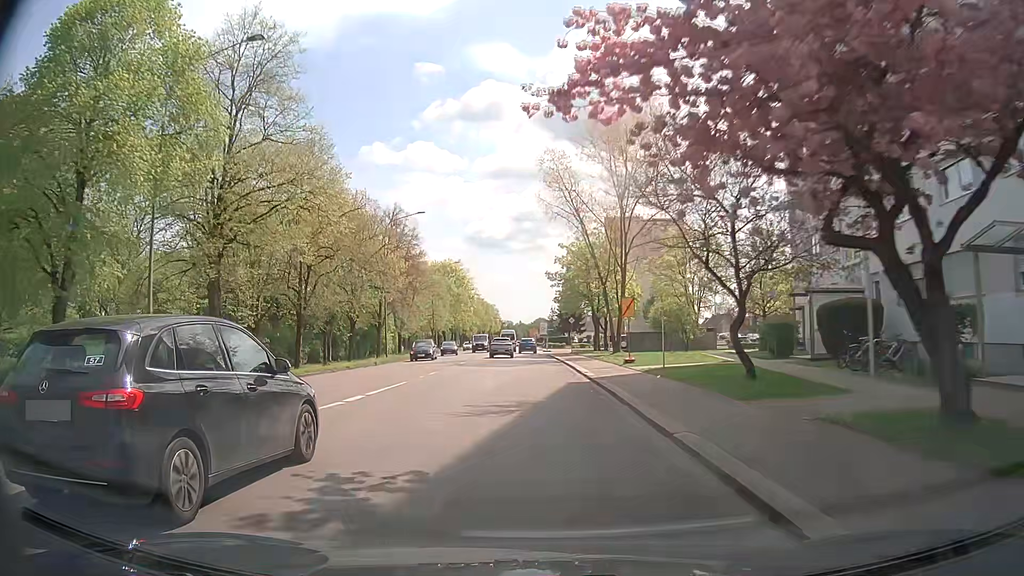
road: tertiary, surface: asphalt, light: Day
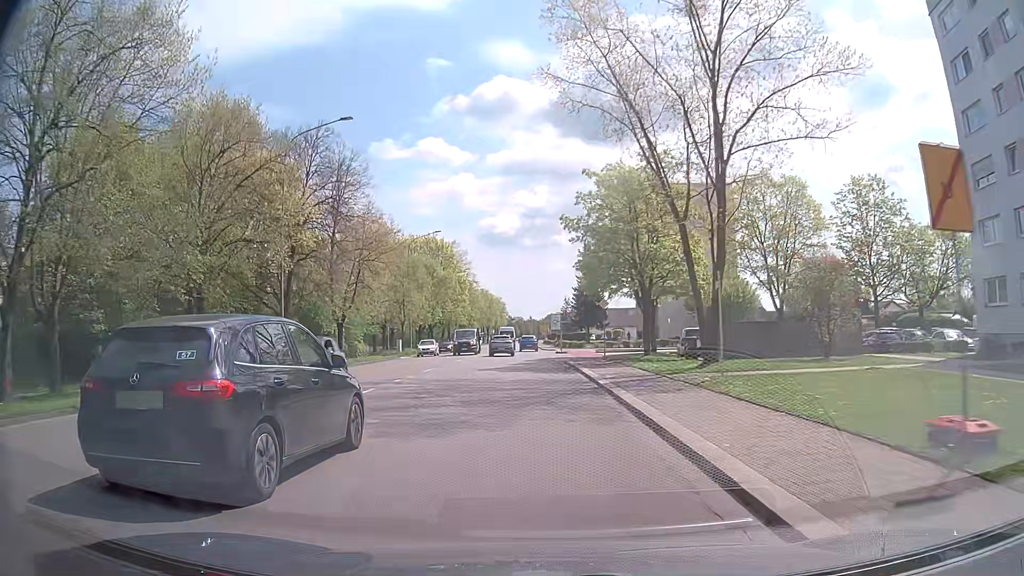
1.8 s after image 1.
(-0.3, +24.6) m; 0°
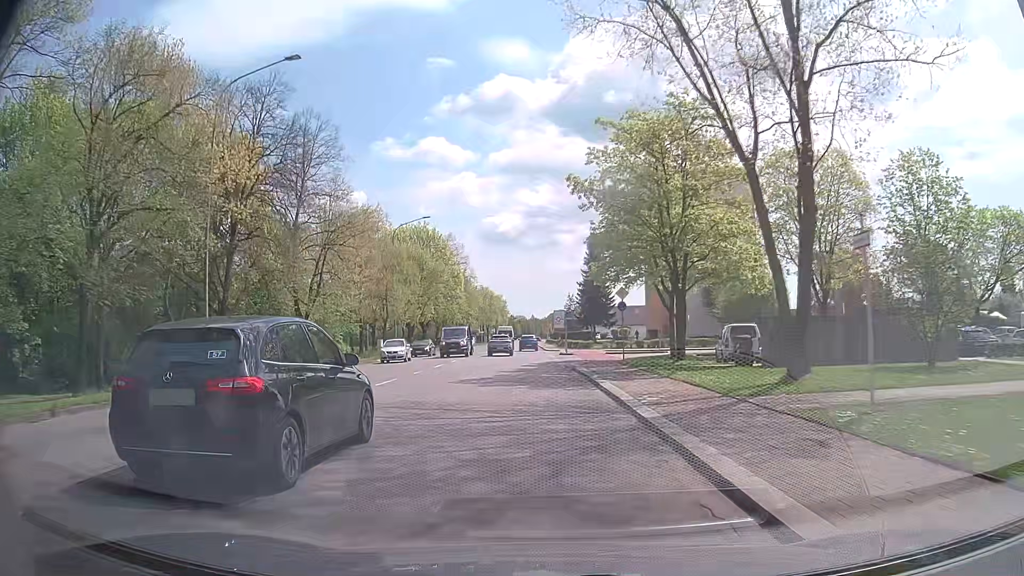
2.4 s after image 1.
(-0.1, +8.0) m; -2°
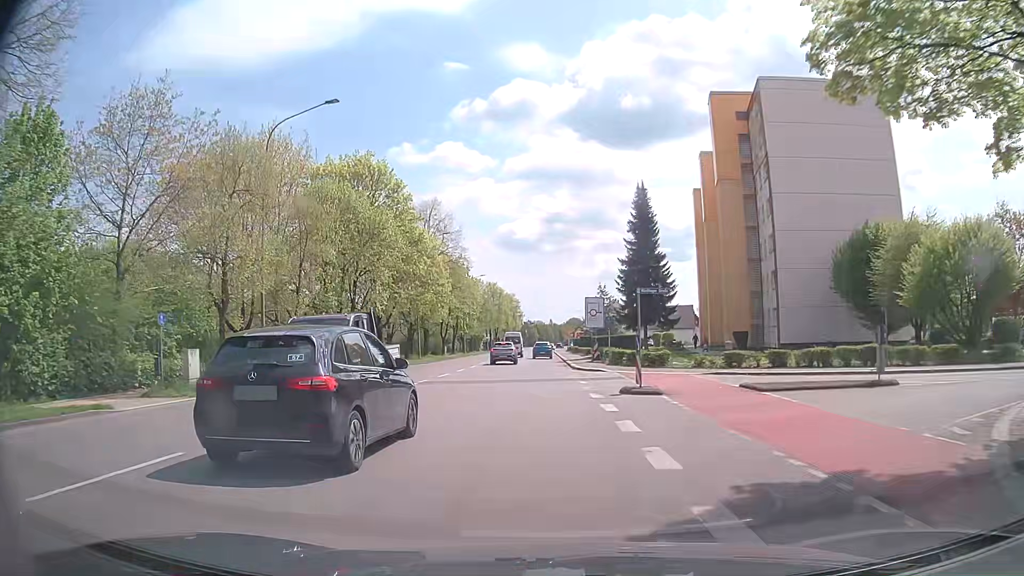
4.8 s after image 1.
(-0.3, +32.4) m; -1°
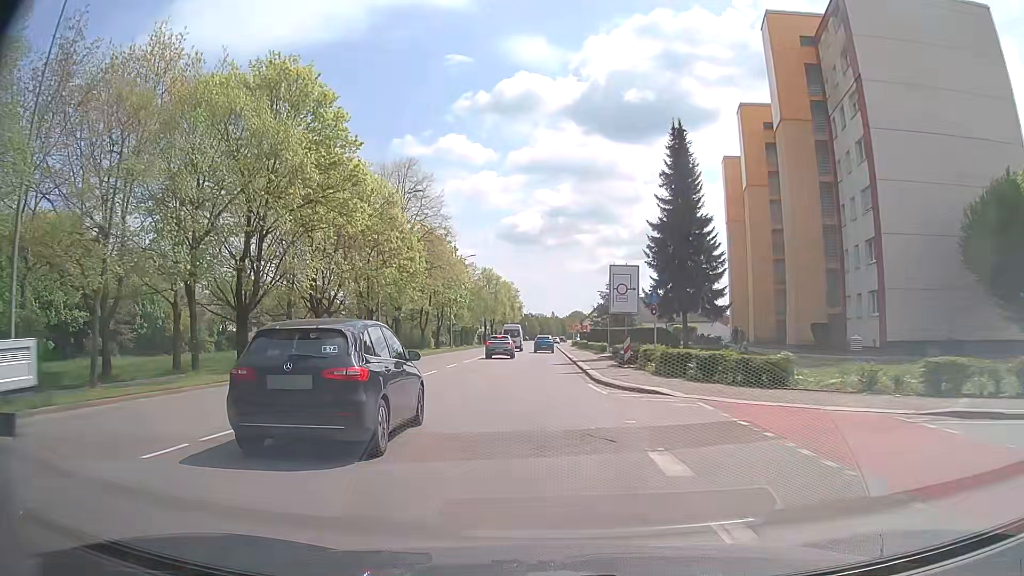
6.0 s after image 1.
(0.0, +16.1) m; 0°
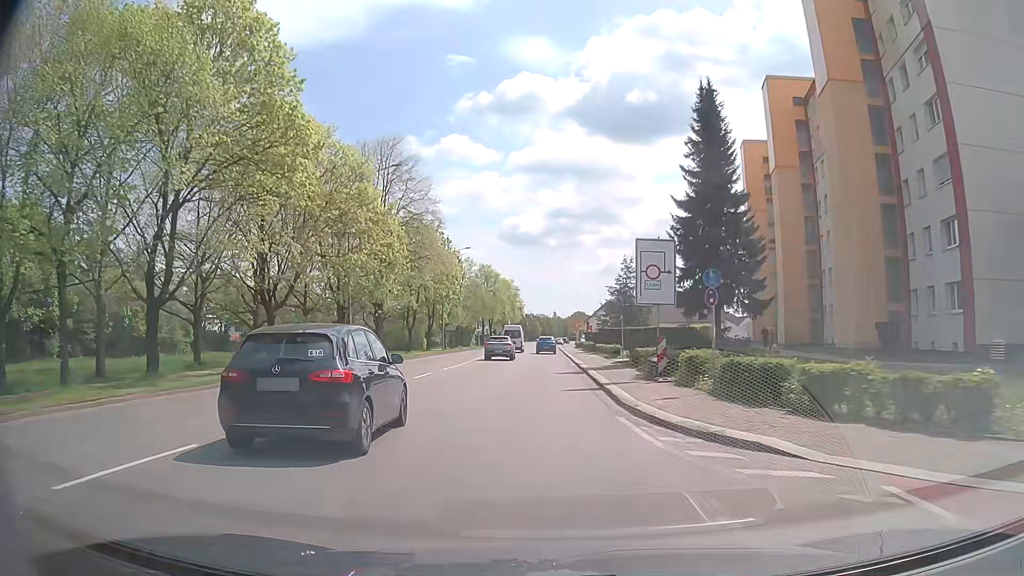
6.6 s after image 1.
(0.0, +7.9) m; 0°
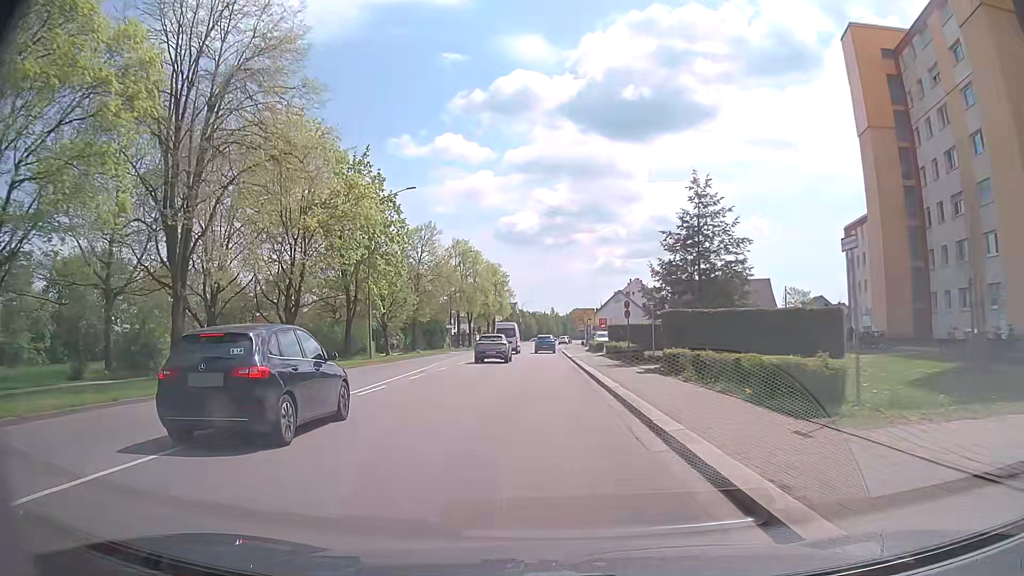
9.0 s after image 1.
(-0.1, +31.6) m; +1°
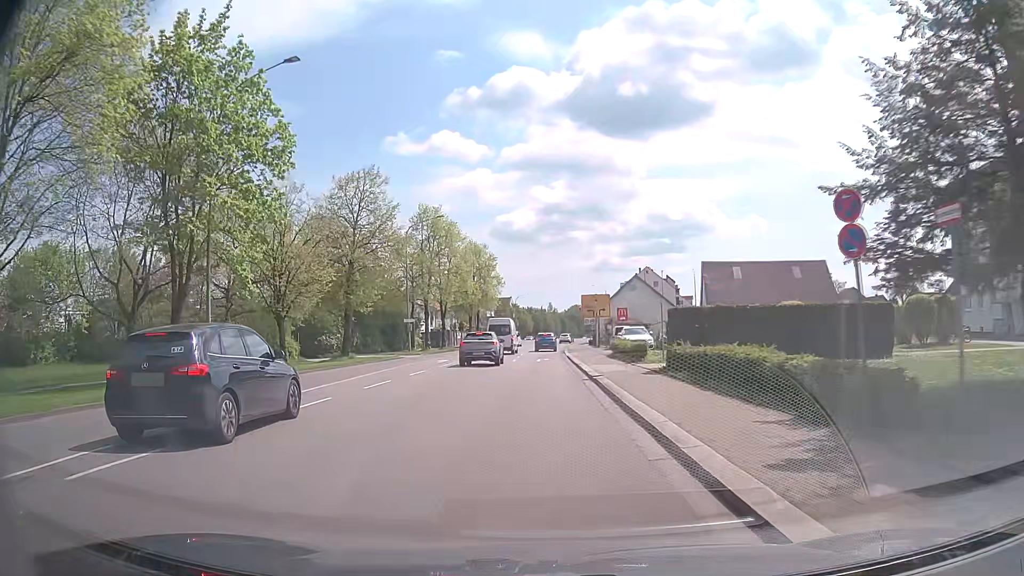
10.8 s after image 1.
(-0.1, +23.1) m; 0°
(0, +10) (0, +20) (0, +30) (-1, +40) (-1, +50) (0, +60) (0, +70) (+1, +80) (+1, +90) (+2, +100) m
